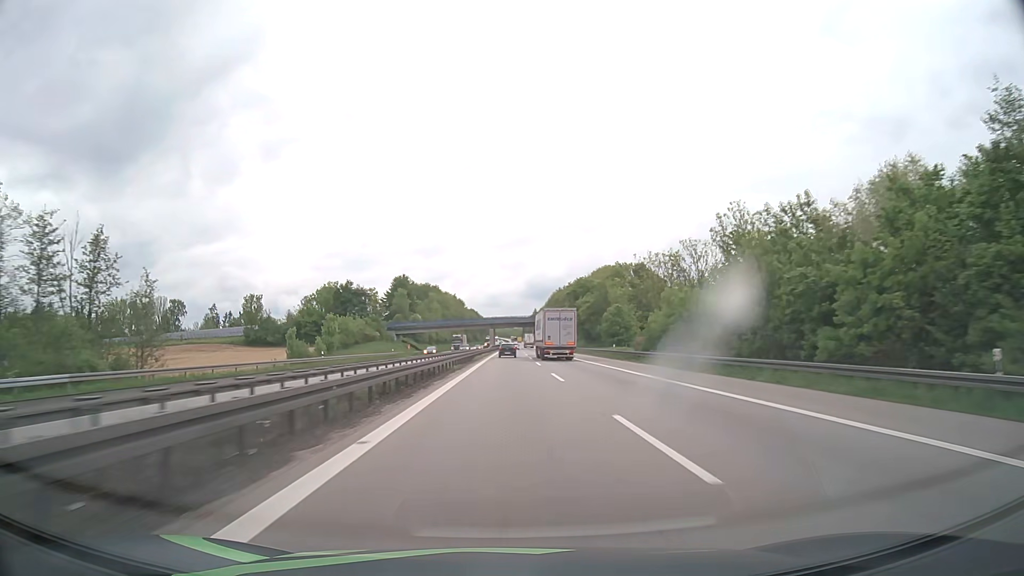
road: motorway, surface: asphalt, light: Day
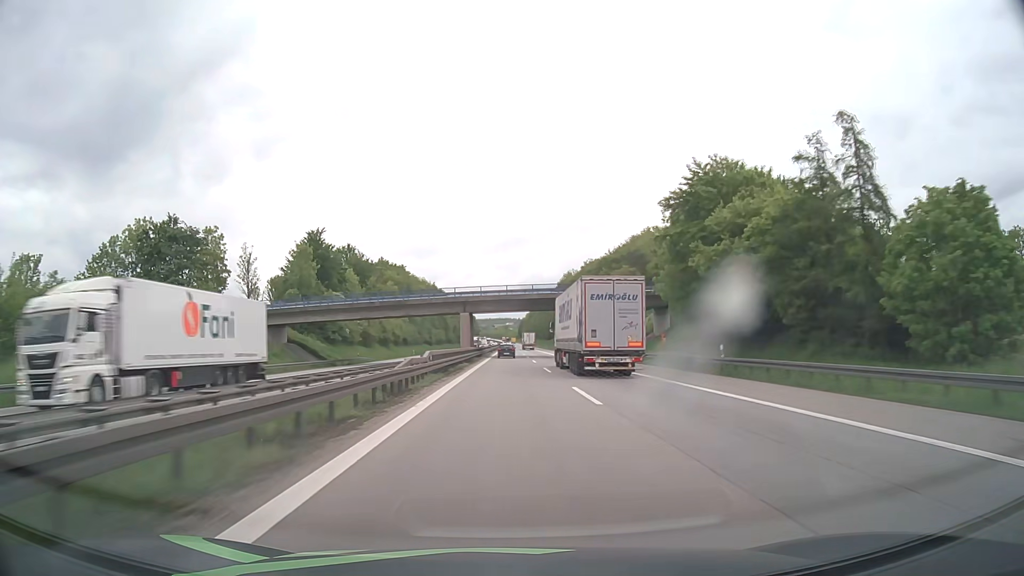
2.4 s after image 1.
(+0.5, +82.1) m; +1°
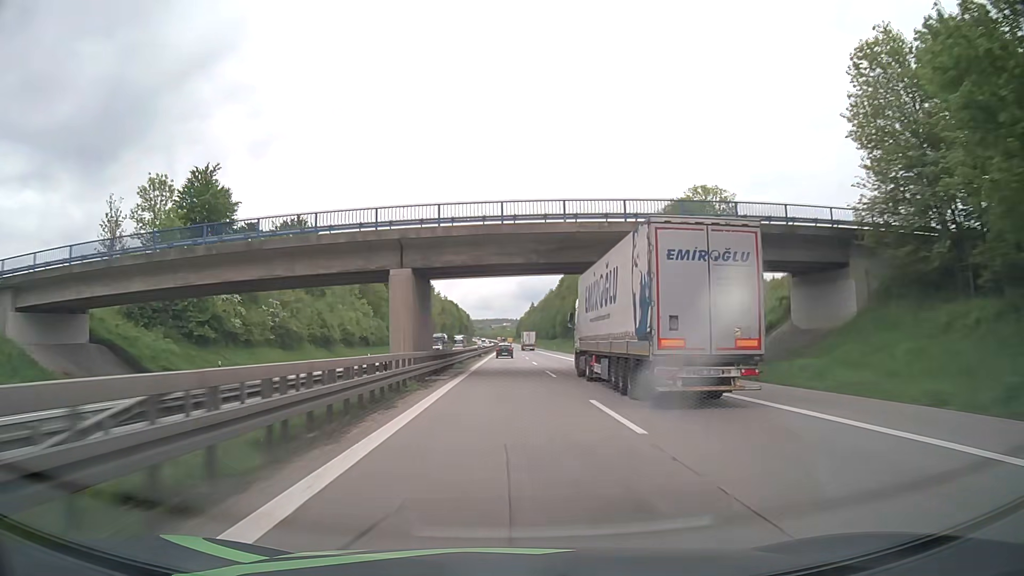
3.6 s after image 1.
(0.0, +41.1) m; 0°
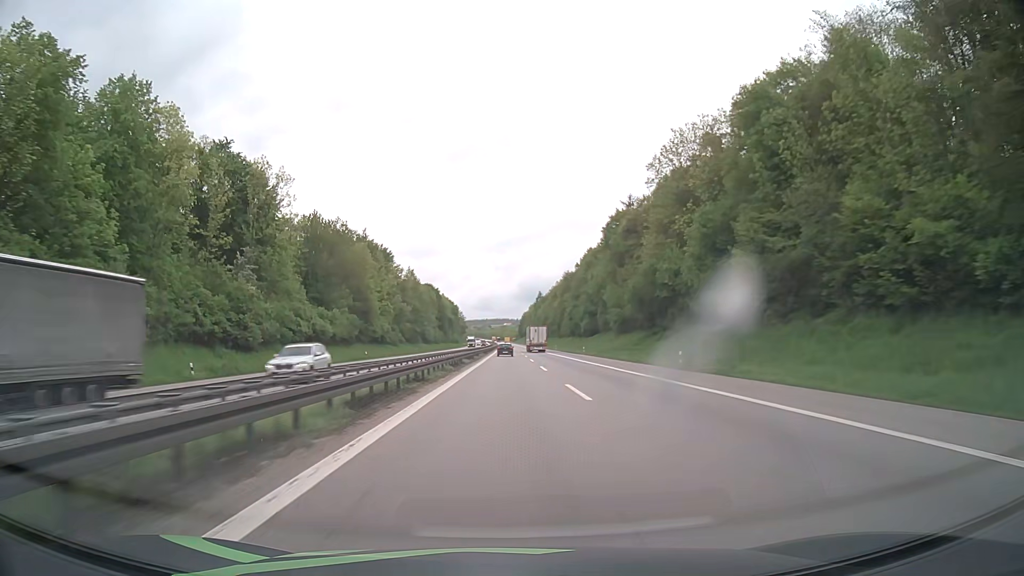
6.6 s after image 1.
(+0.9, +103.0) m; 0°
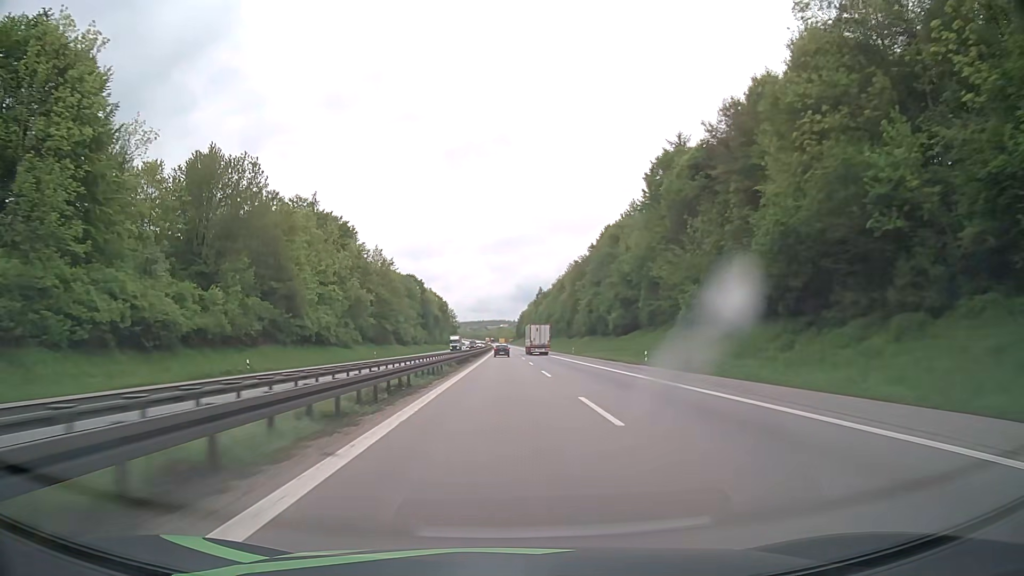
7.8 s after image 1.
(0.0, +41.2) m; 0°
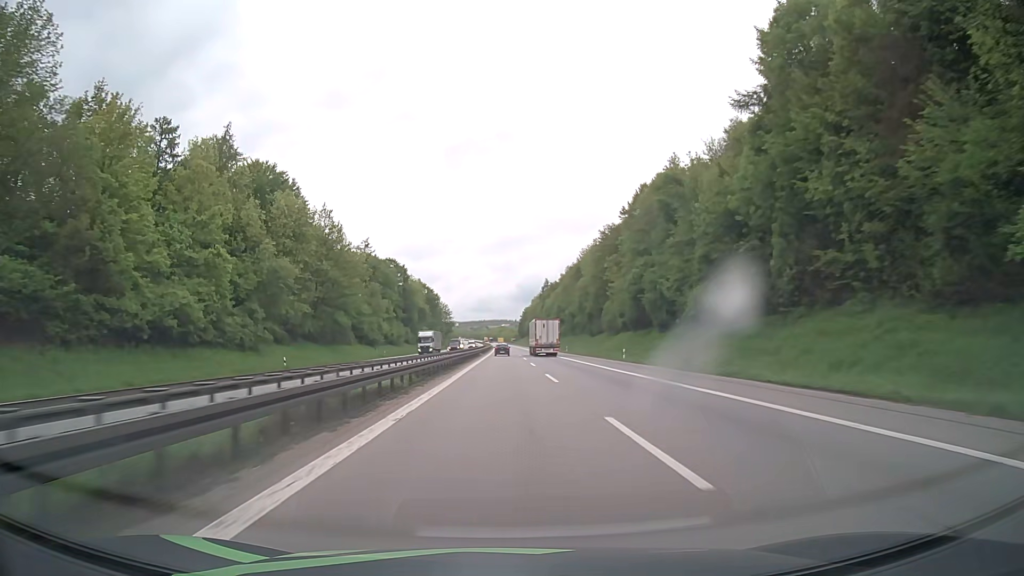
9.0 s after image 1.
(0.0, +41.2) m; 0°
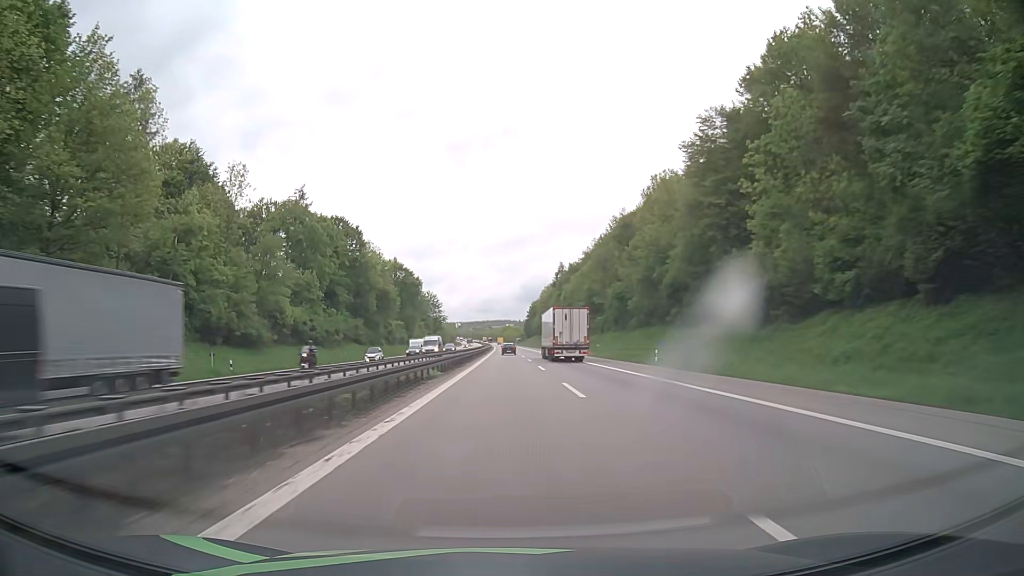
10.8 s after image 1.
(-0.2, +61.8) m; 0°
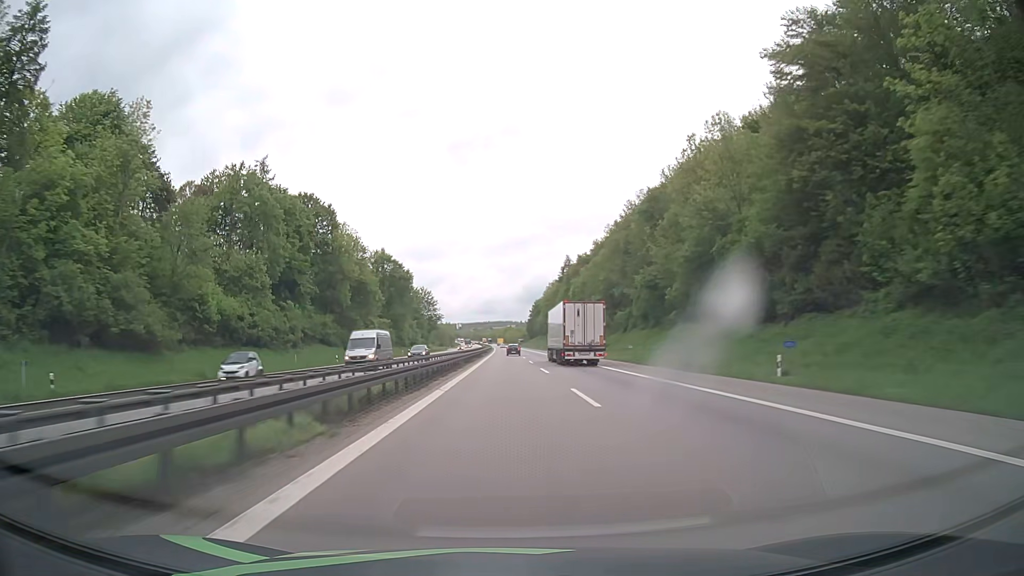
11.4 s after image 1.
(0.0, +20.6) m; 0°
(0, +10) (0, +20) (0, +30) (0, +40) (0, +50) (0, +60) (0, +70) (0, +80) (0, +90) (0, +100) m
